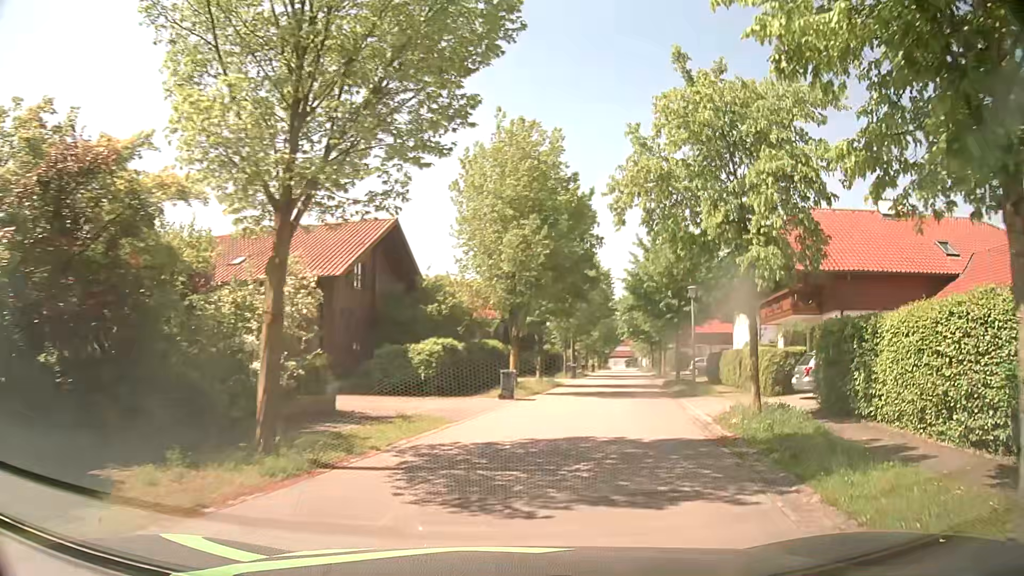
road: residential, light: Day
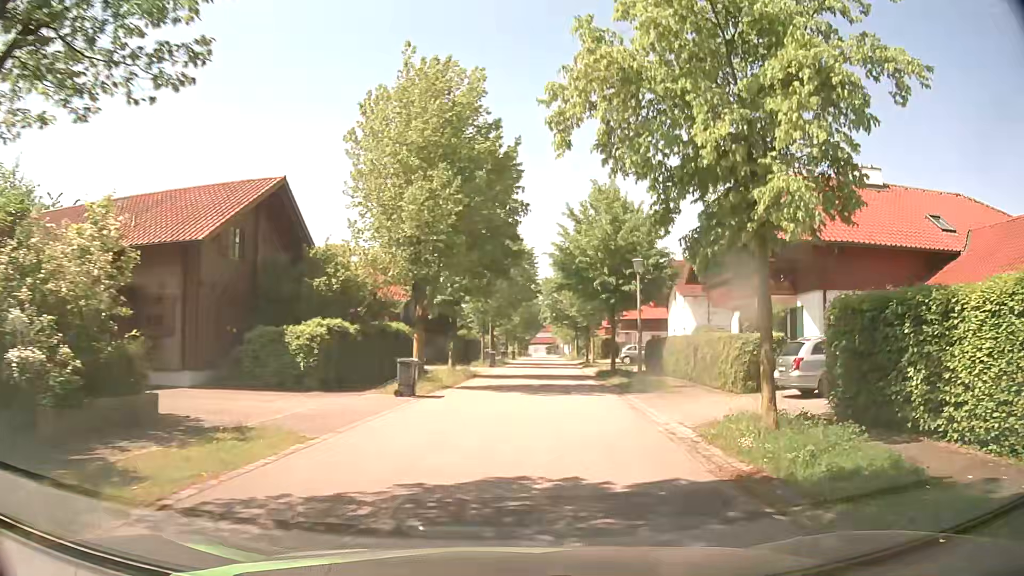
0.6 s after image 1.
(+0.4, +5.0) m; +8°
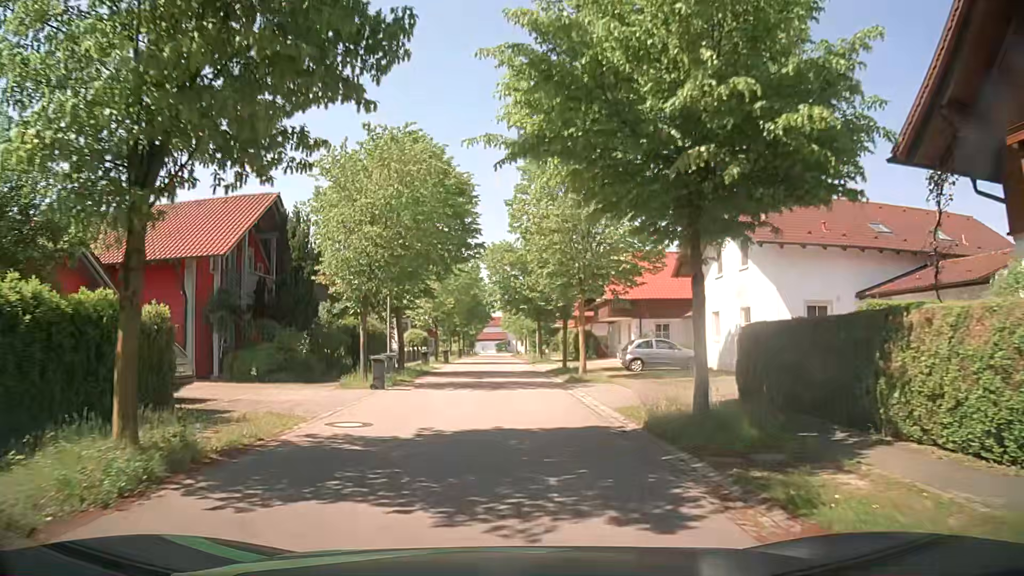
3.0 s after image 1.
(+1.4, +21.8) m; +4°
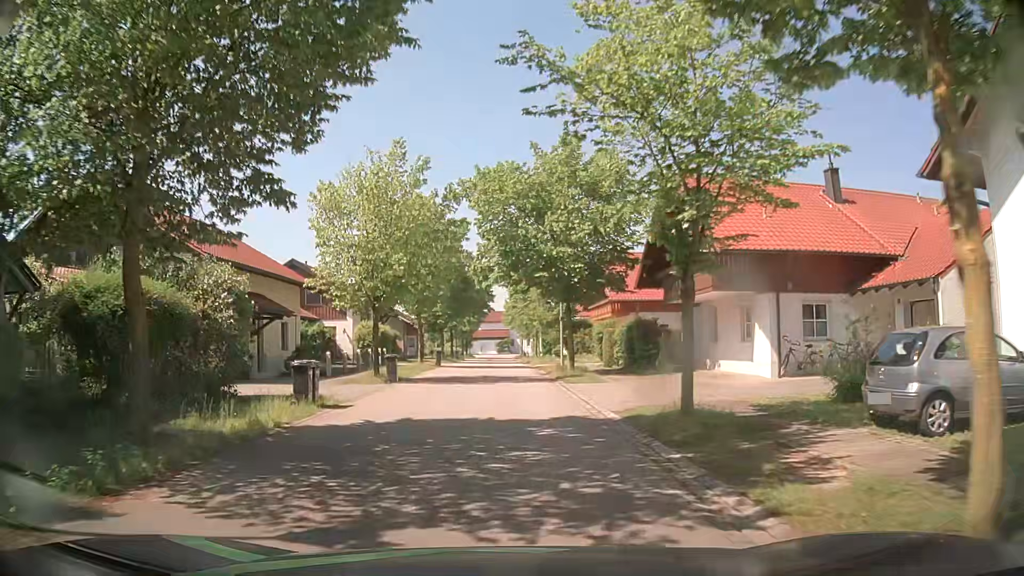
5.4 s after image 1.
(+0.3, +21.1) m; 0°
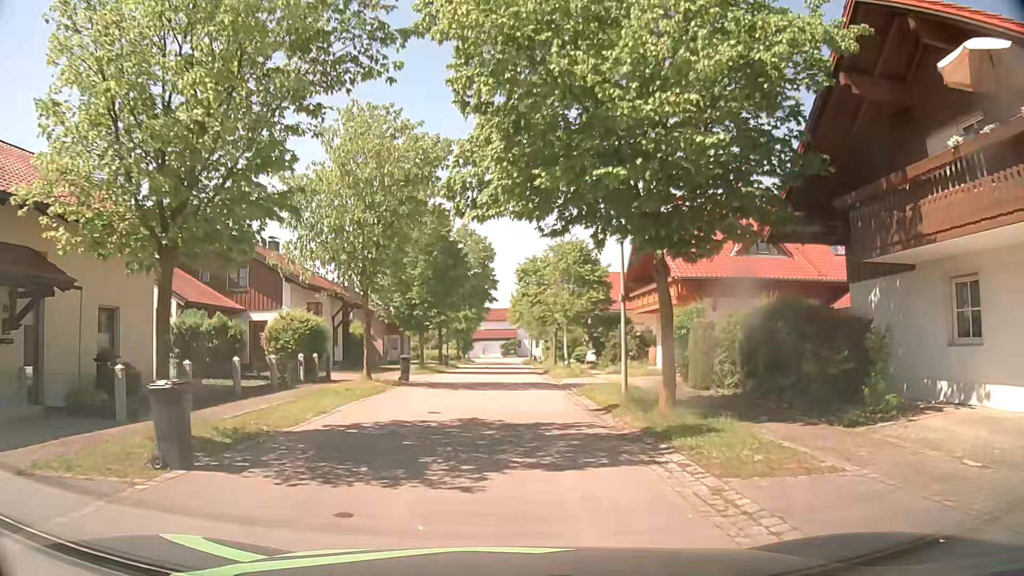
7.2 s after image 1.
(-0.1, +15.2) m; 0°
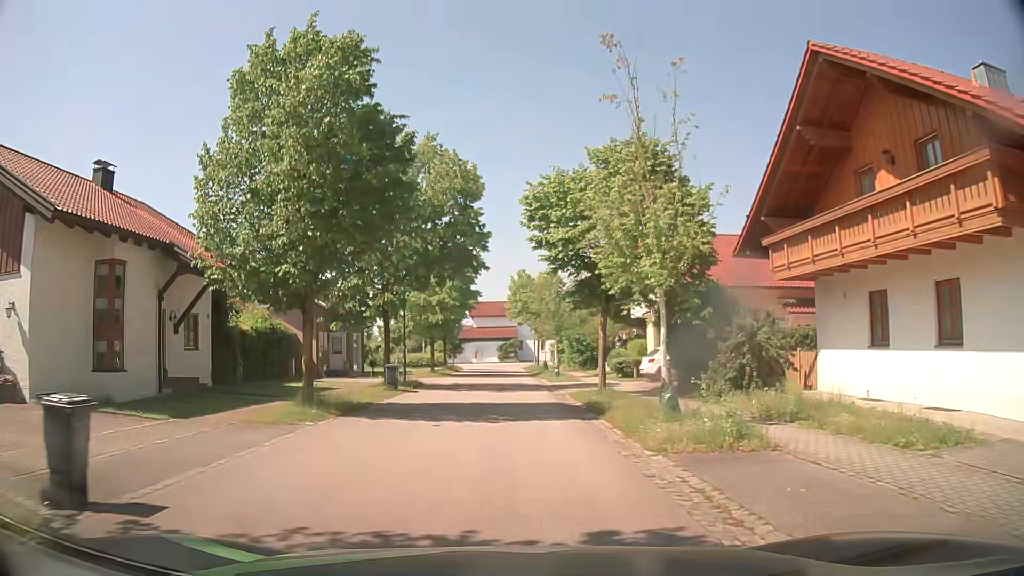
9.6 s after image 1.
(-0.1, +19.8) m; 0°
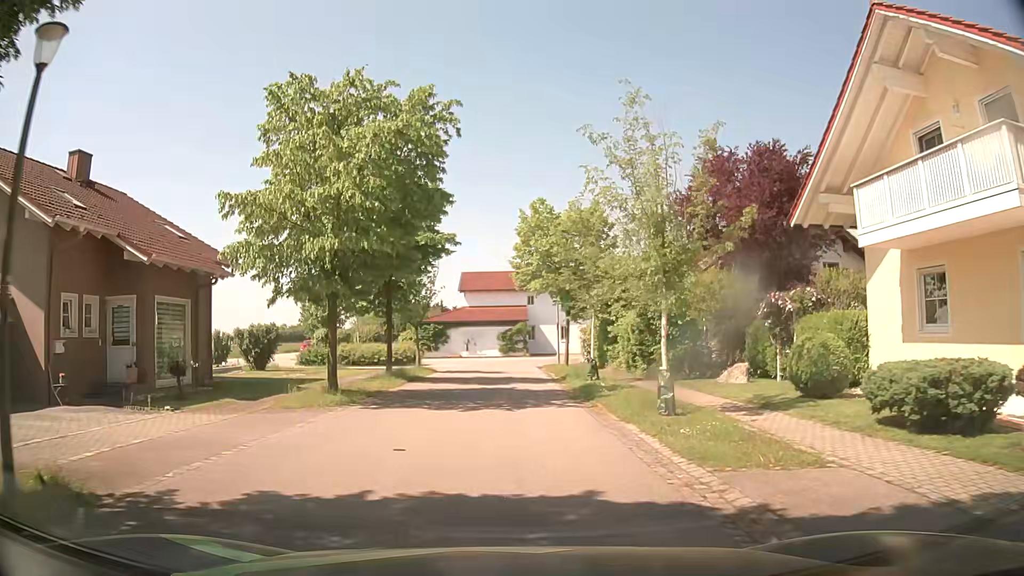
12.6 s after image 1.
(-0.2, +24.0) m; -1°
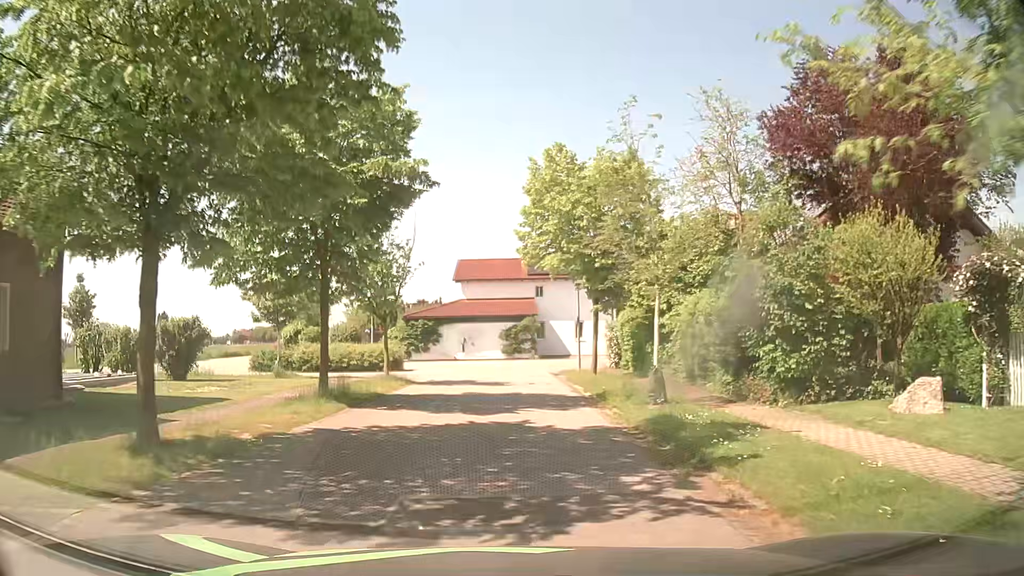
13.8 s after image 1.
(-0.1, +9.2) m; 0°
